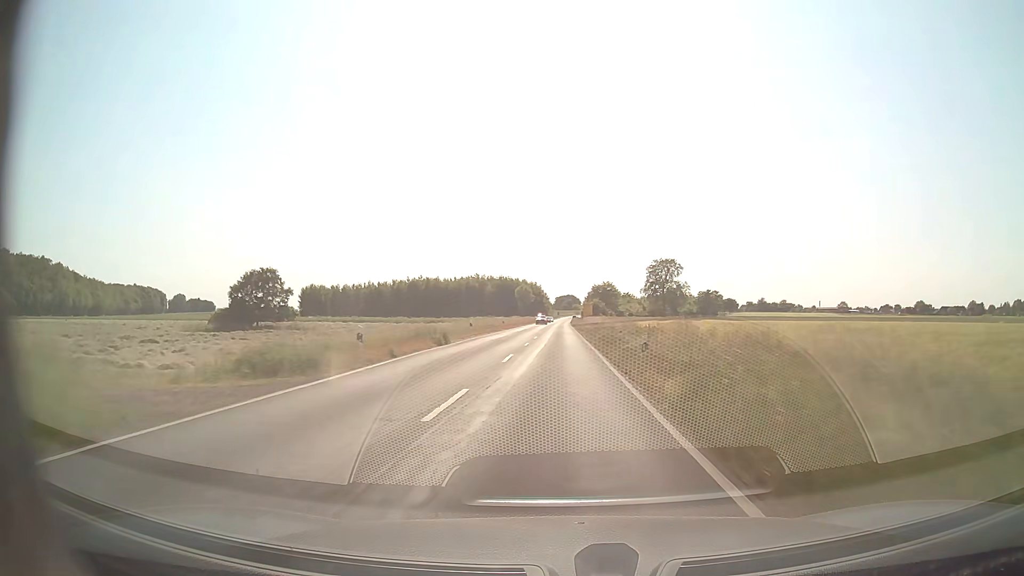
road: secondary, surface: asphalt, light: Day
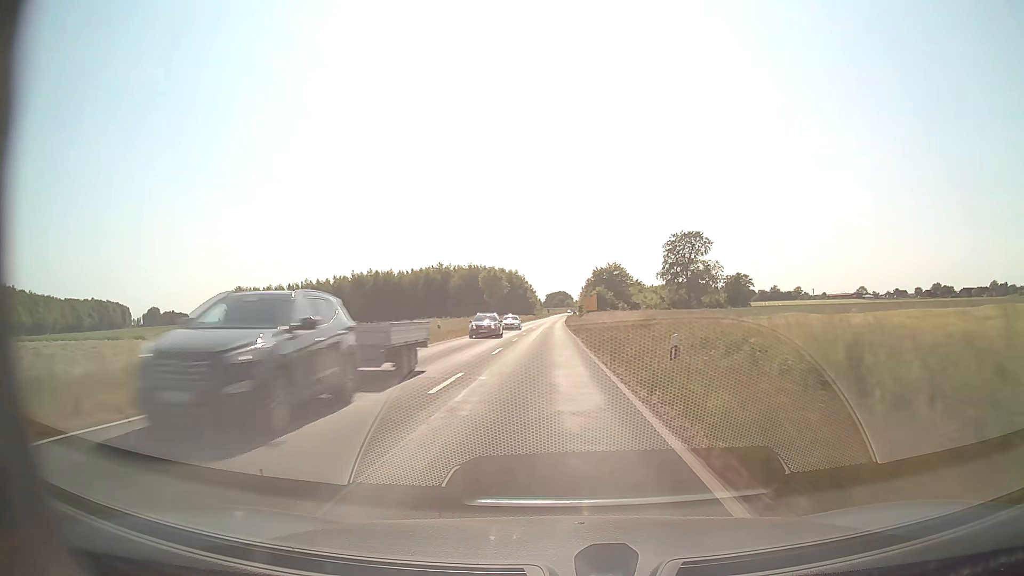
(+0.5, +56.7) m; +1°
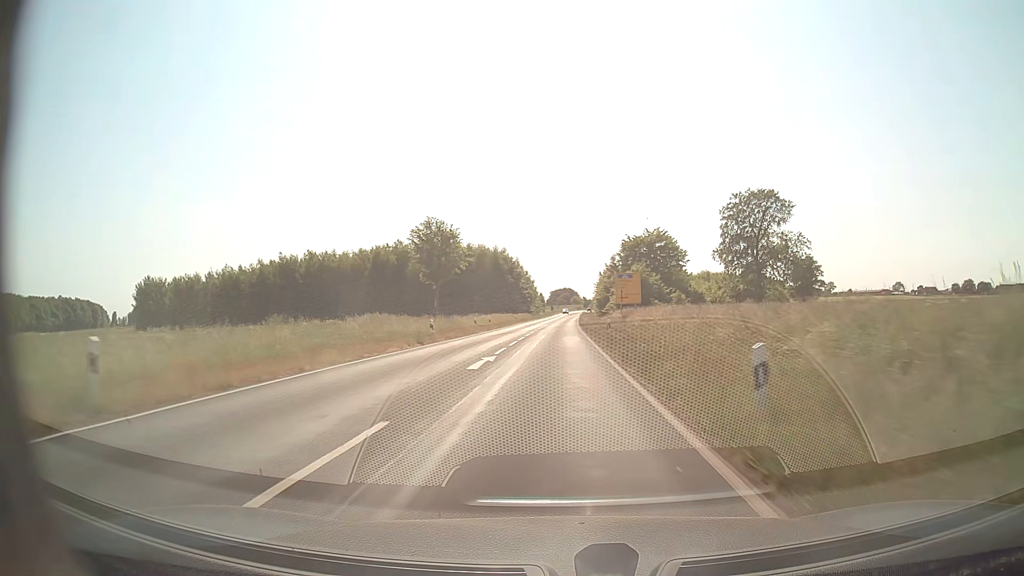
(-0.4, +54.8) m; -1°
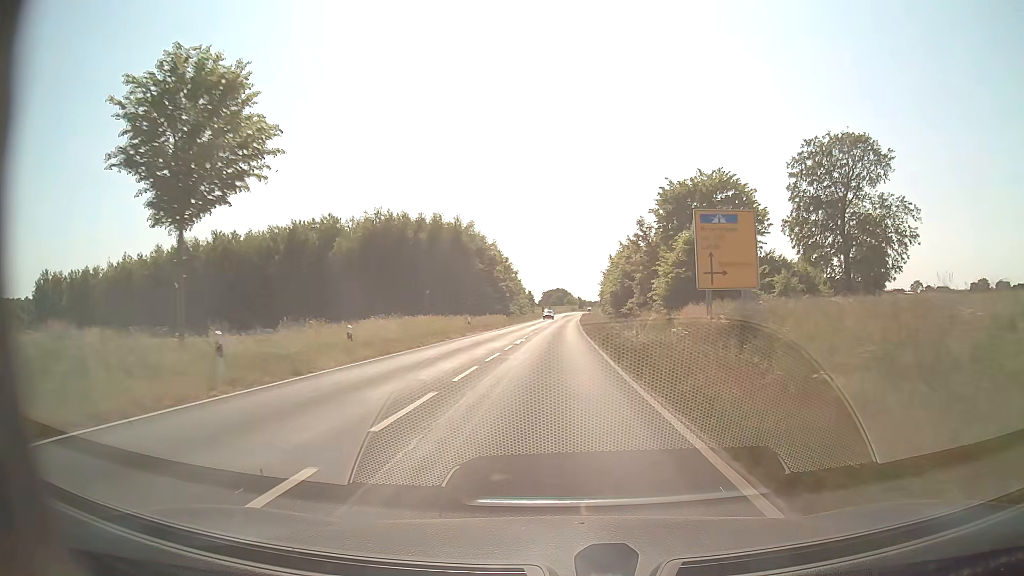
(+0.3, +37.6) m; +1°
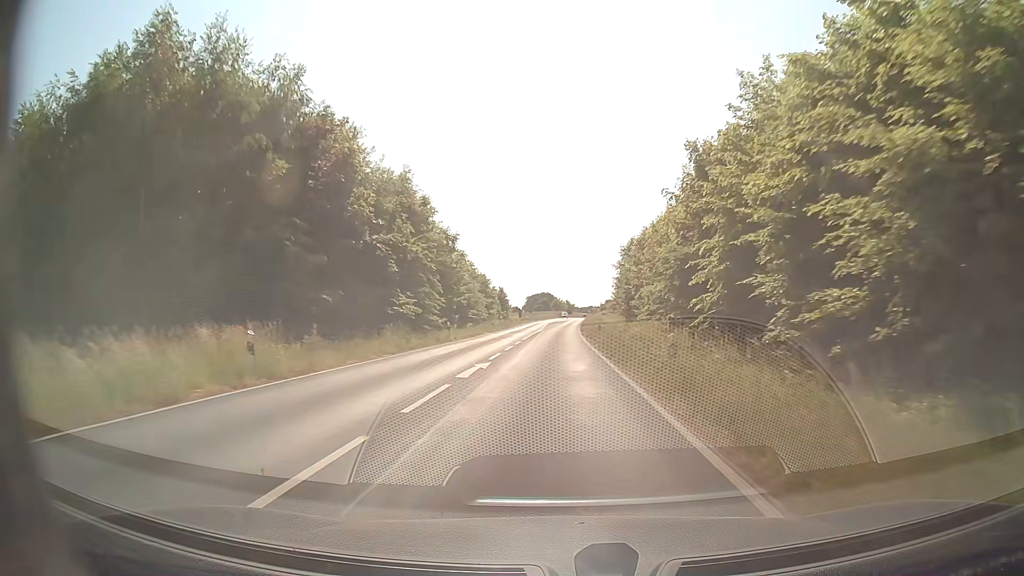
(+0.6, +56.7) m; +1°
(0, +10) (0, +20) (0, +30) (0, +40) (0, +50) (+1, +60) (+1, +70) (+1, +80) (+1, +90) (+2, +100) m
